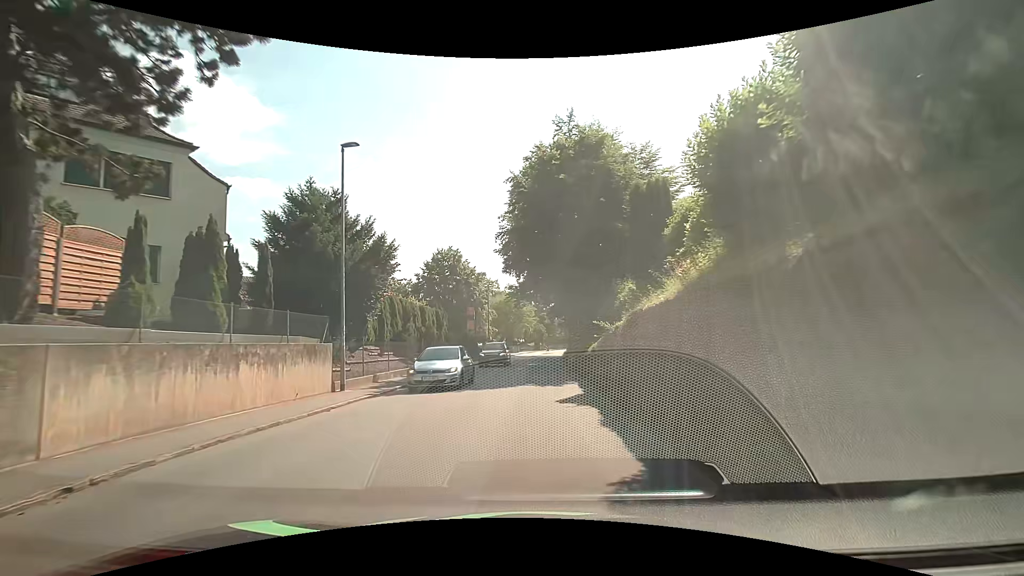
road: tertiary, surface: asphalt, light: Day
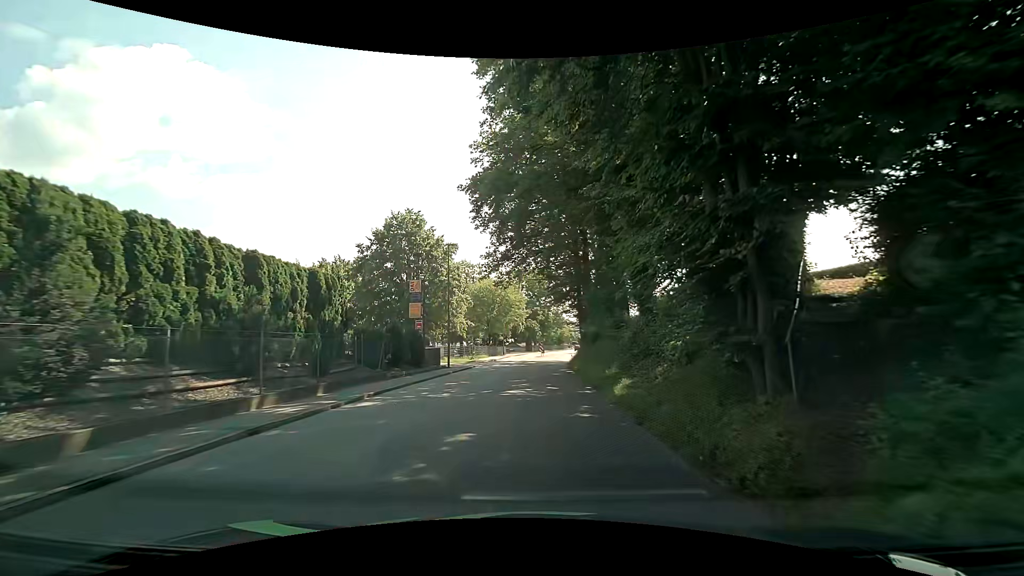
(+0.2, +22.3) m; +1°
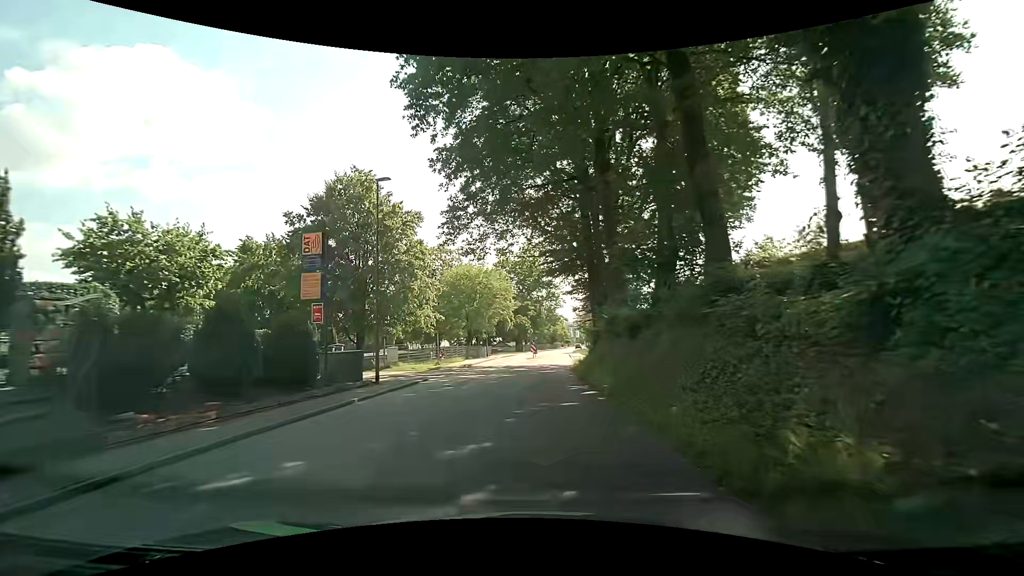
(0.0, +13.4) m; 0°
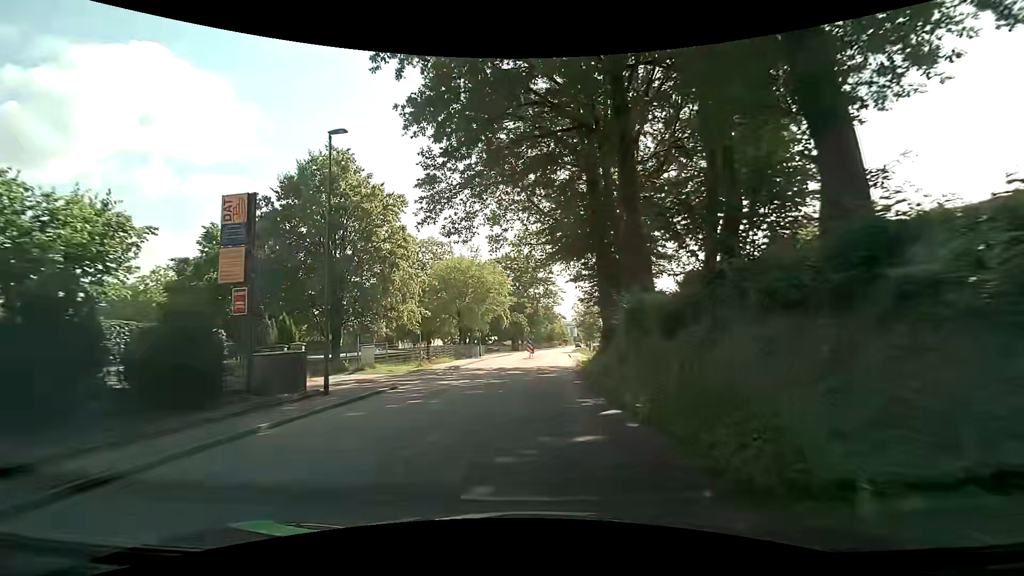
(0.0, +4.5) m; +1°
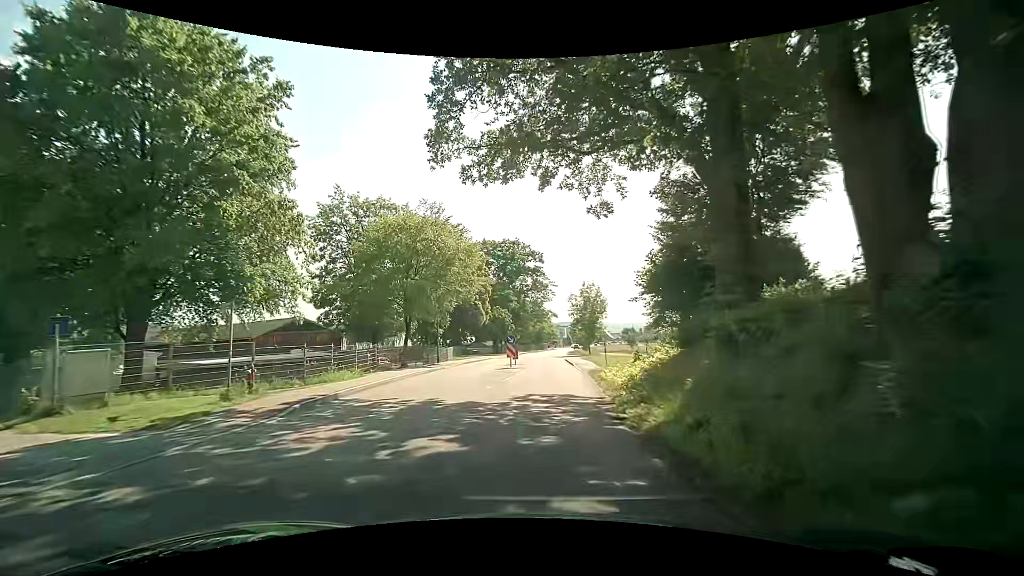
(+0.2, +17.9) m; +2°
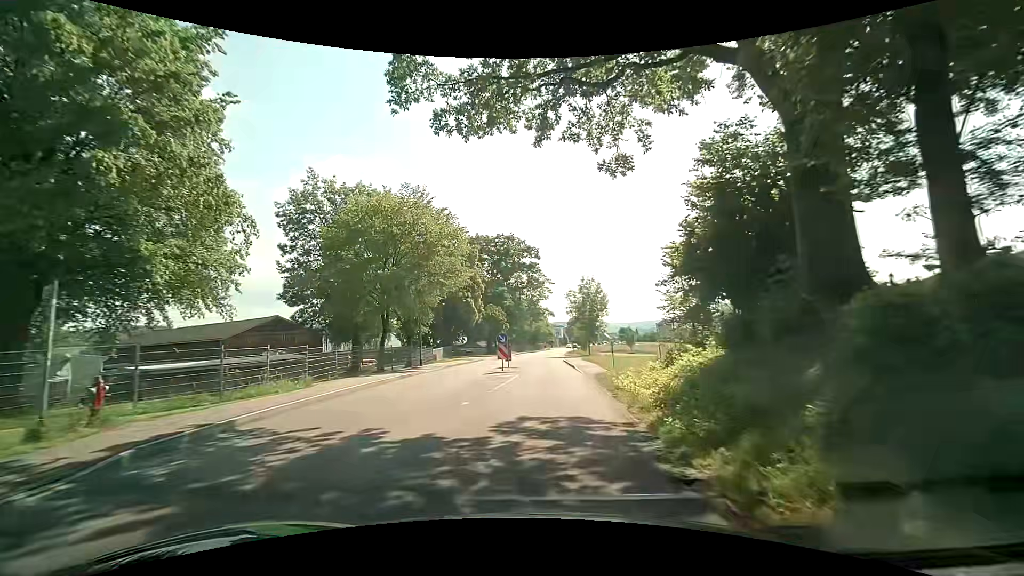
(-0.1, +4.5) m; -1°
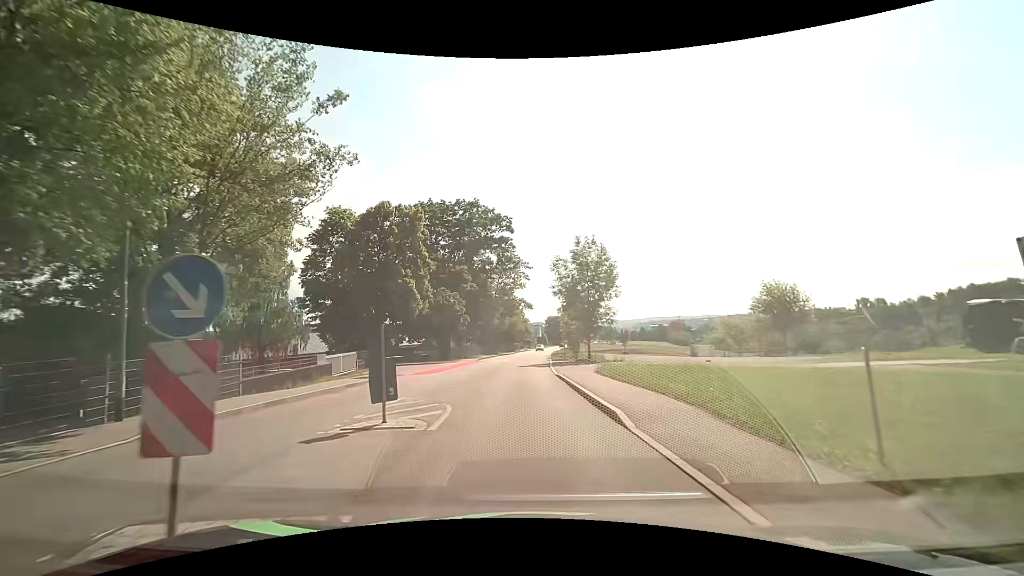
(+0.7, +22.4) m; +4°
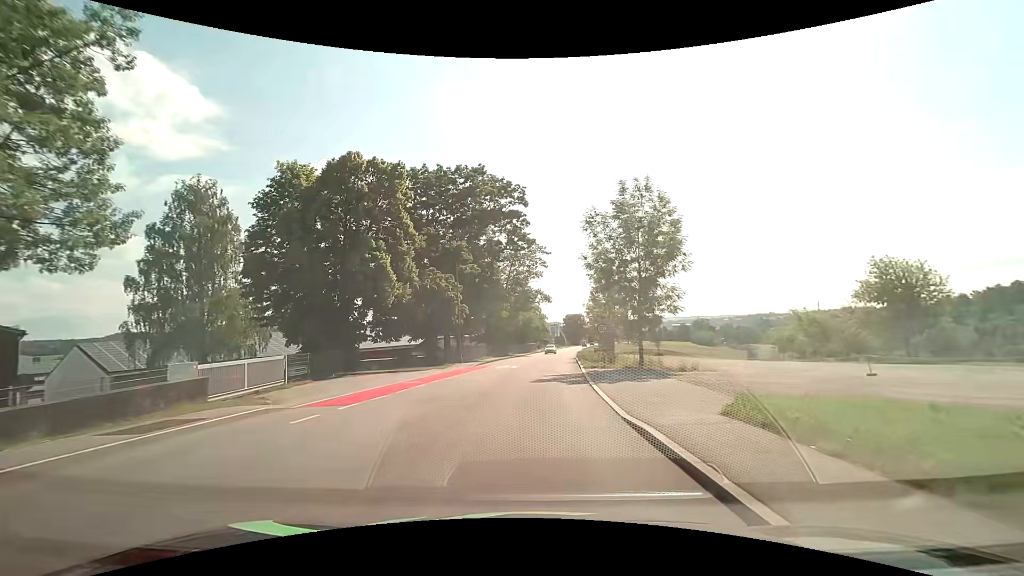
(-0.3, +13.5) m; -3°
(0, +10) (+1, +20) (+1, +30) (+2, +40) (+3, +50) (+4, +60) (+4, +70) (+5, +80) (+7, +90) (+8, +100) m
